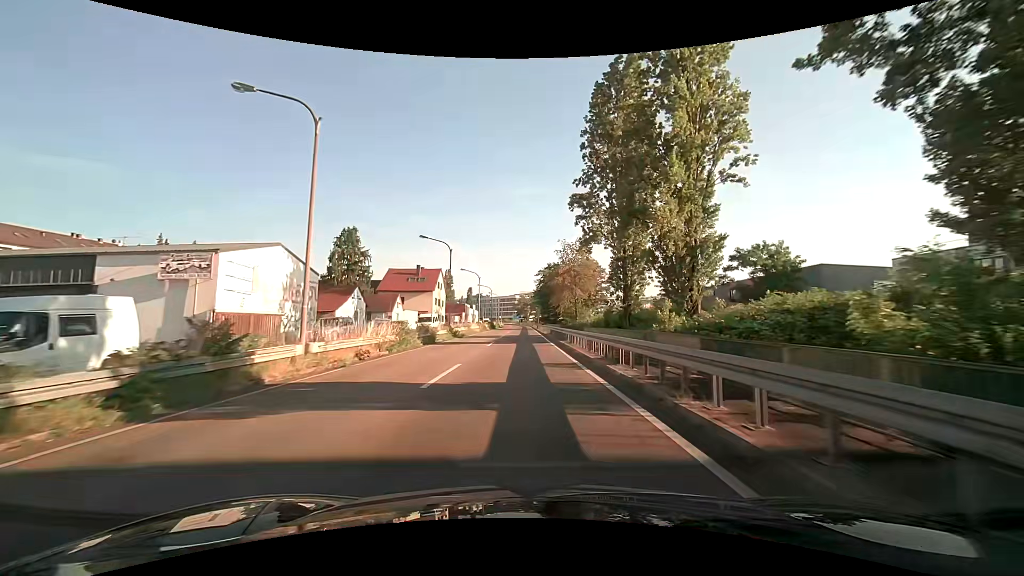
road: trunk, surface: asphalt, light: Day
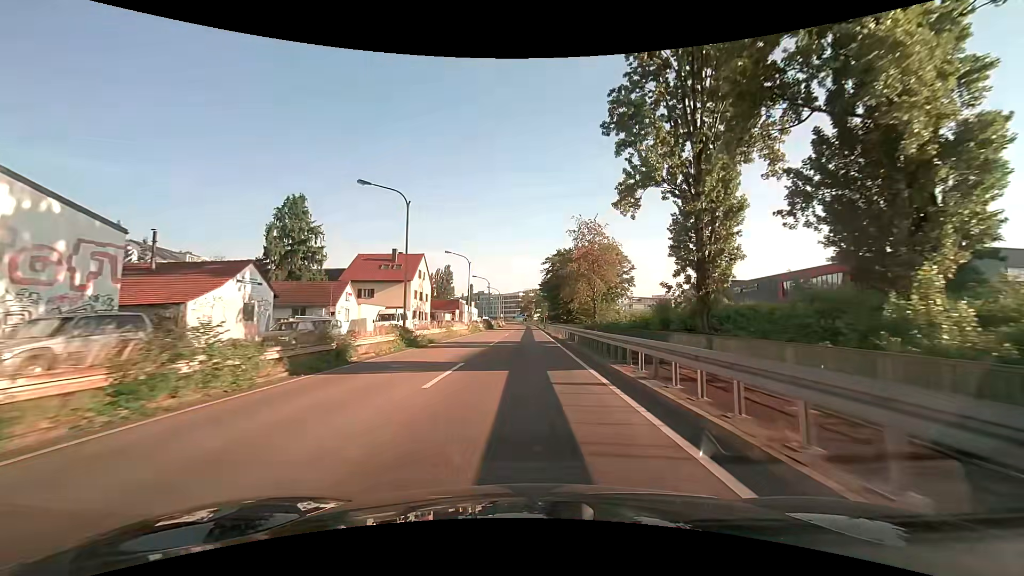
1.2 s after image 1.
(-0.1, +18.1) m; 0°
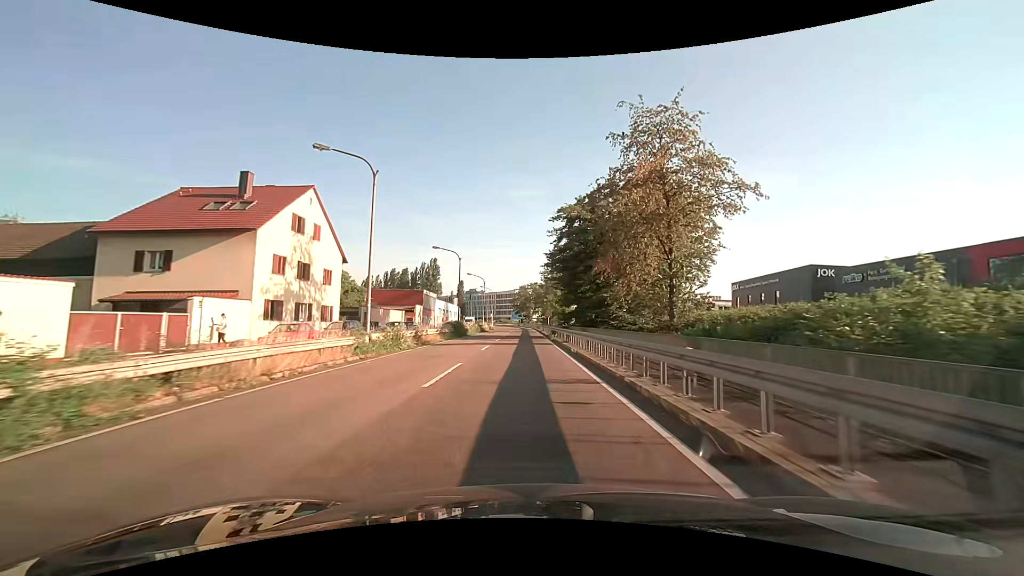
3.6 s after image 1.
(-0.1, +35.6) m; 0°
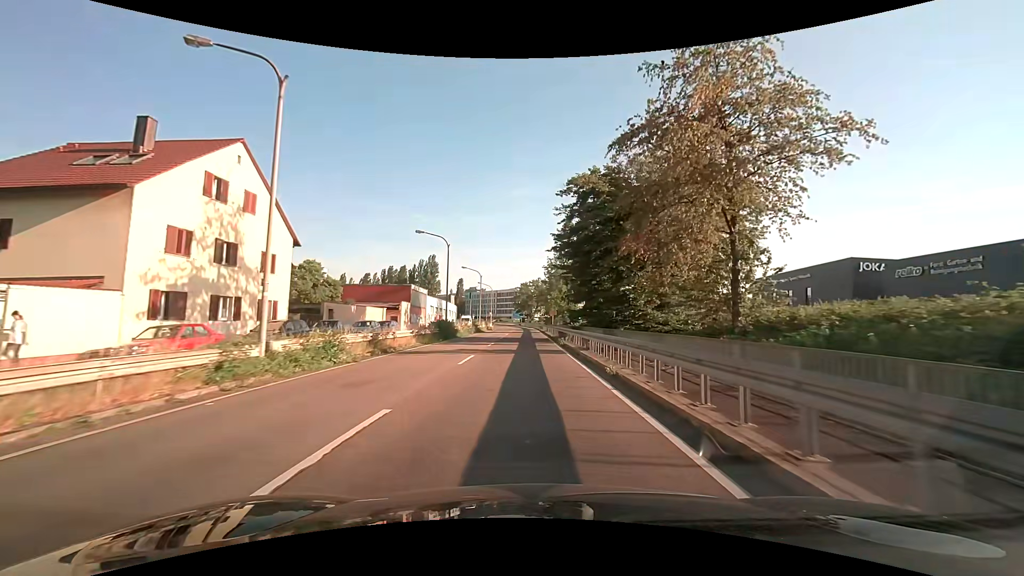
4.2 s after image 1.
(+0.1, +8.8) m; 0°
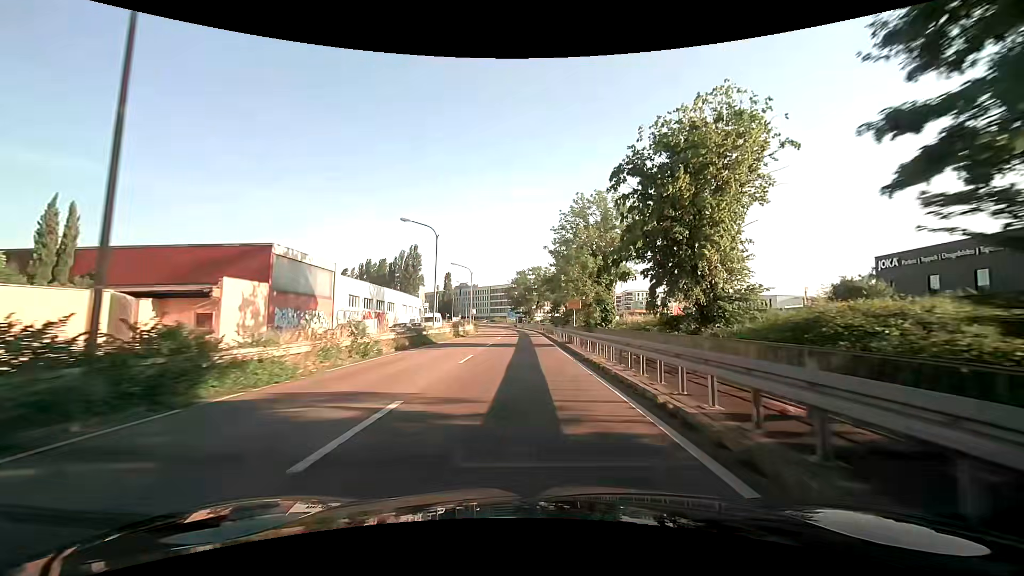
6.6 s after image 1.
(0.0, +35.1) m; +1°
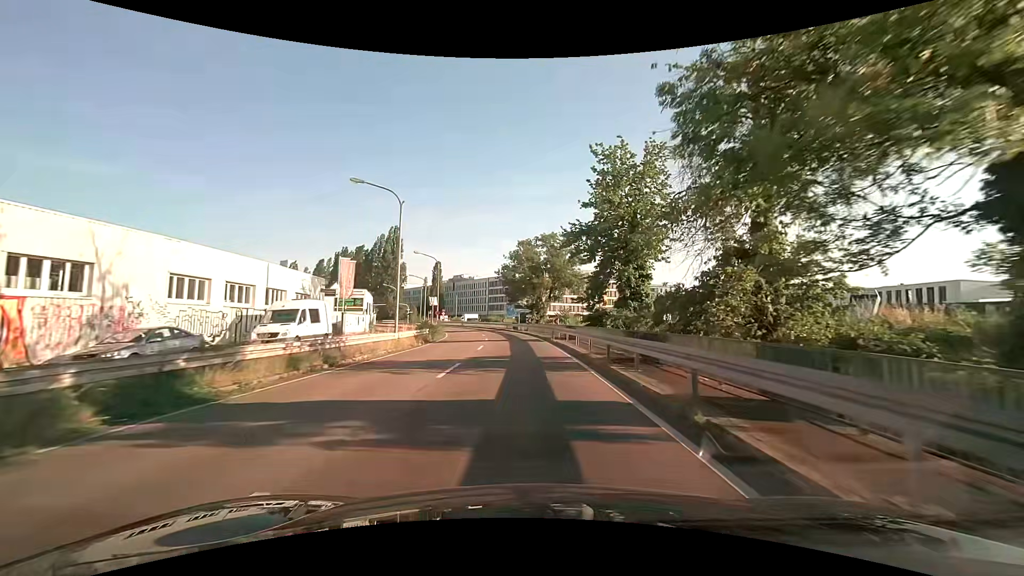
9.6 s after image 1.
(-0.4, +40.3) m; -1°
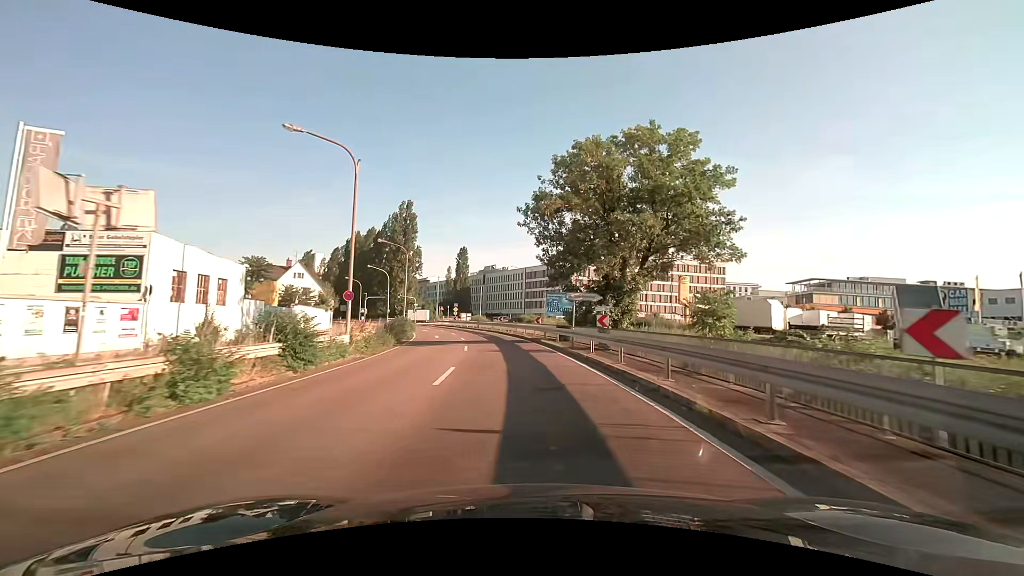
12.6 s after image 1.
(-0.9, +37.7) m; -4°
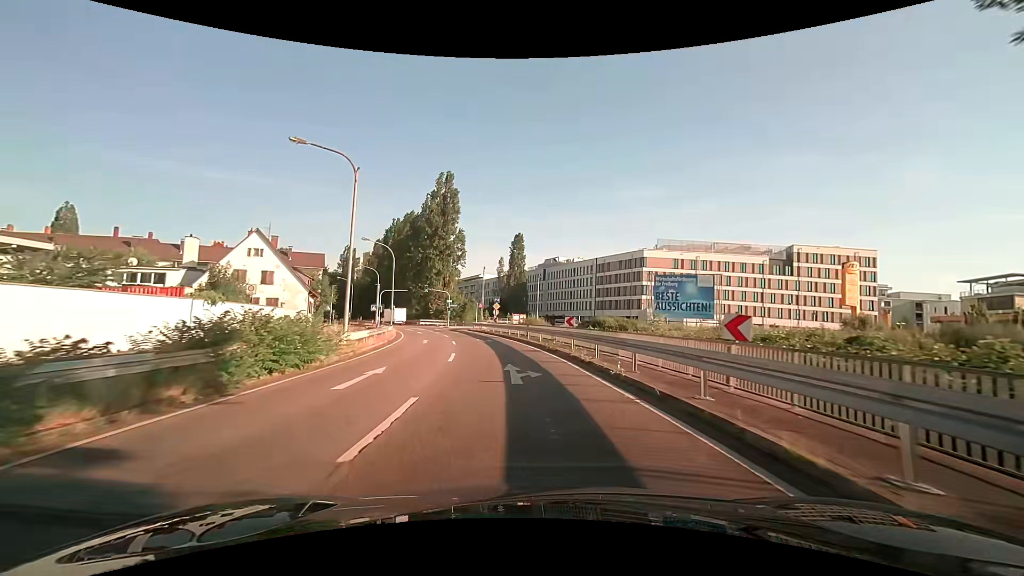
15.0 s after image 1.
(-1.9, +29.8) m; -7°
(0, +10) (-1, +20) (-2, +30) (-4, +40) (-7, +49) (-9, +59) (-13, +69) (-16, +78) (-20, +87) (-25, +96) m
